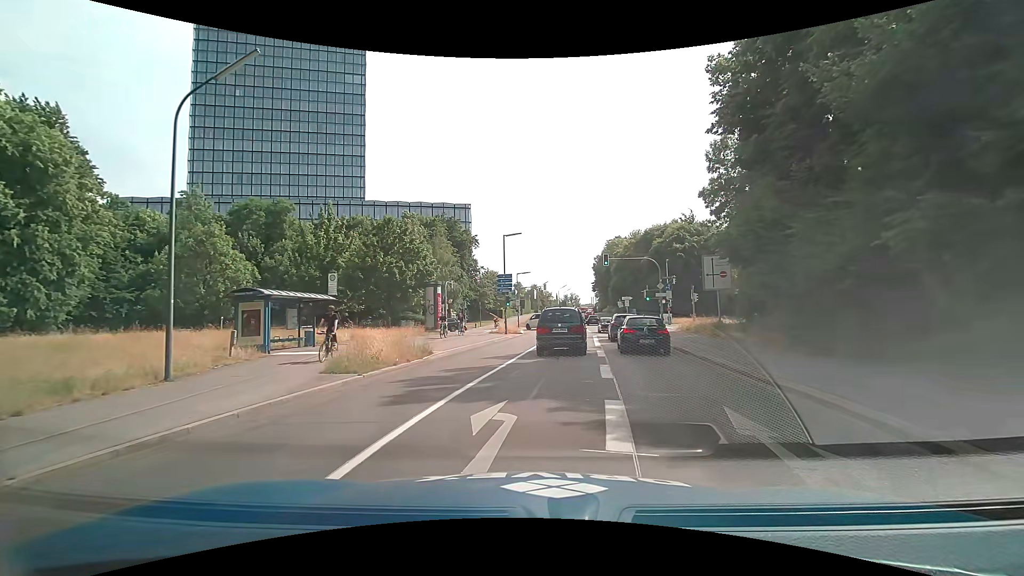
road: secondary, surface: asphalt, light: Day
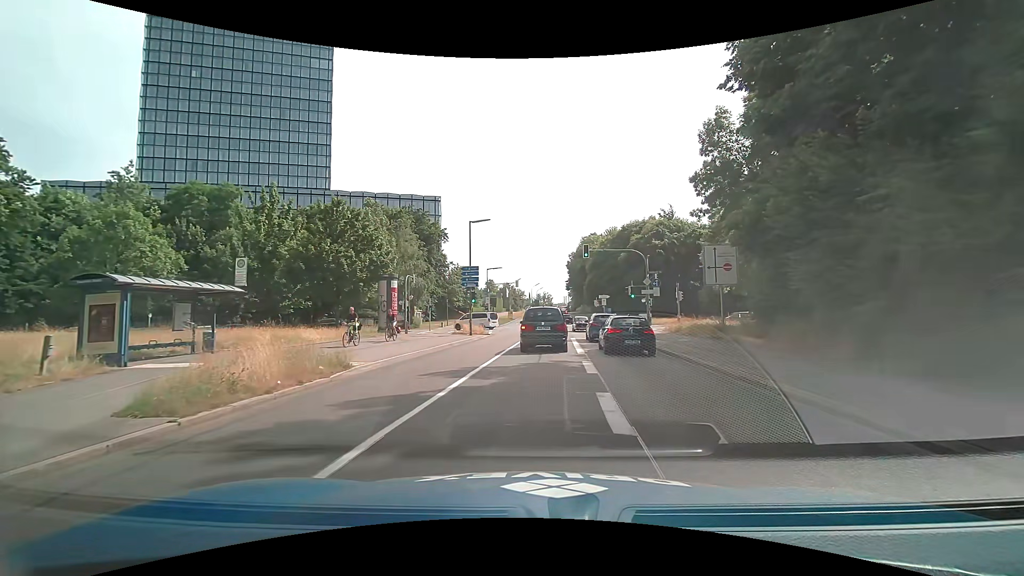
(+0.2, +5.5) m; +4°
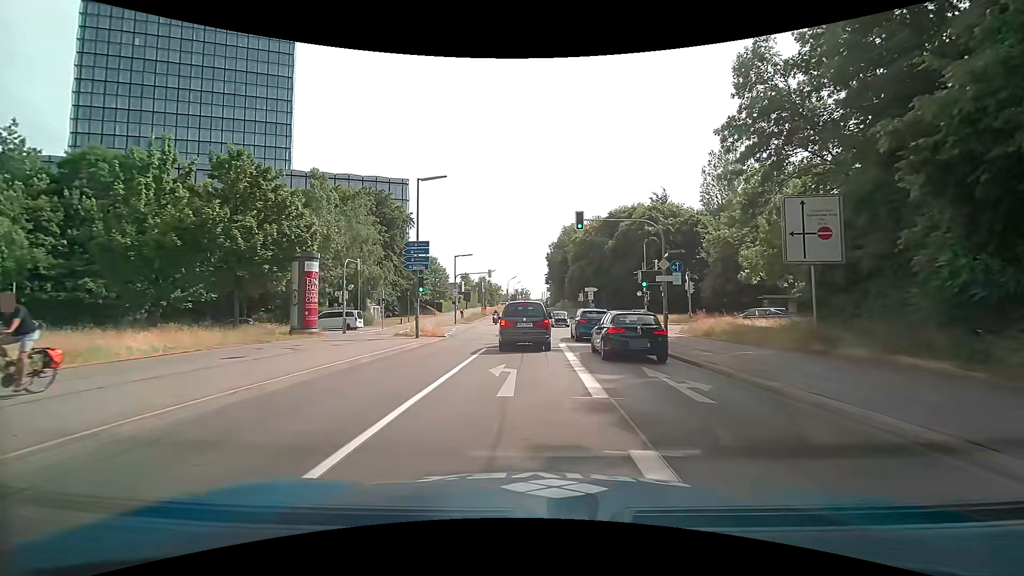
(+0.2, +10.3) m; +2°
